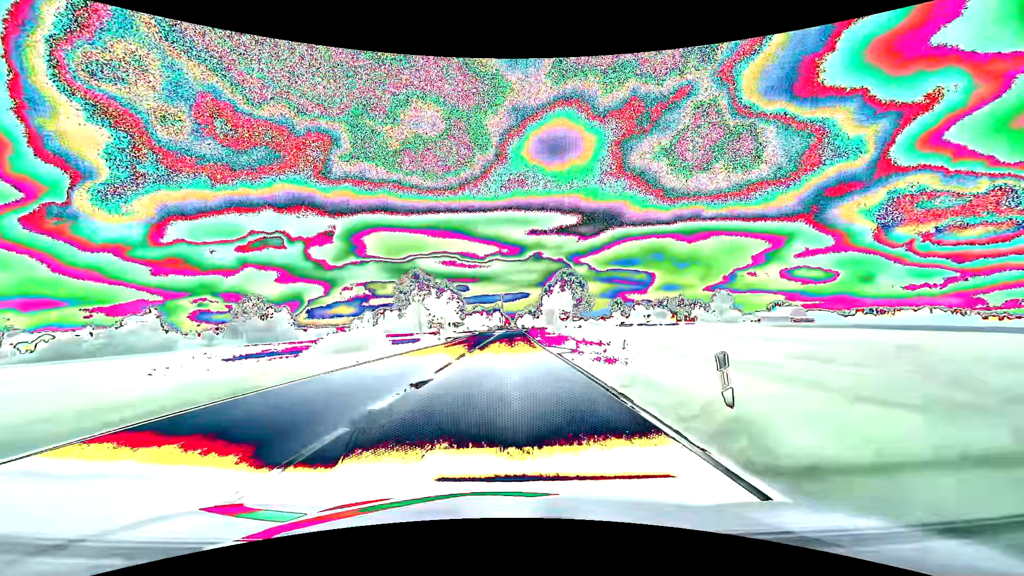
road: primary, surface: asphalt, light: Day
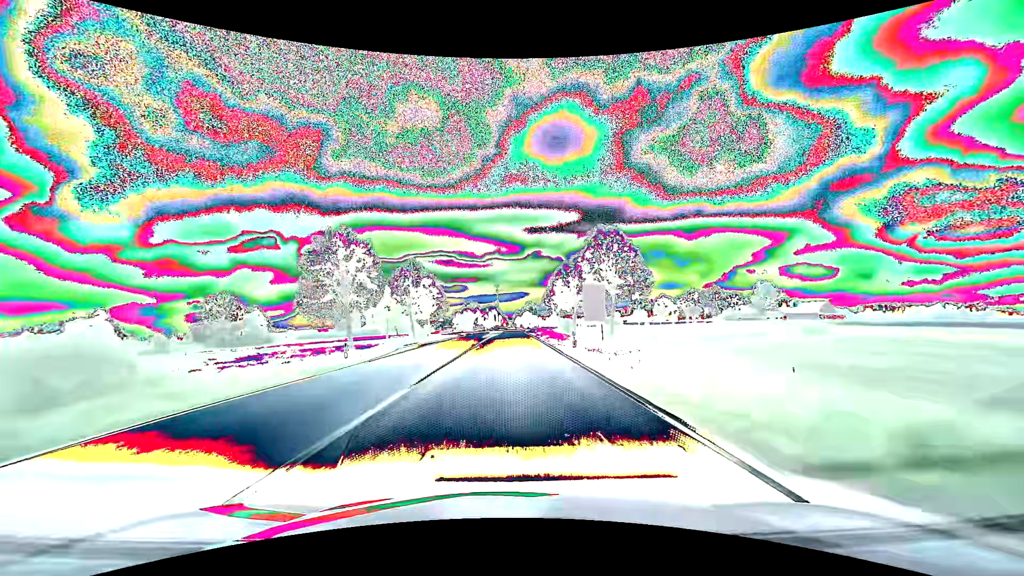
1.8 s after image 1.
(+0.1, +31.5) m; 0°
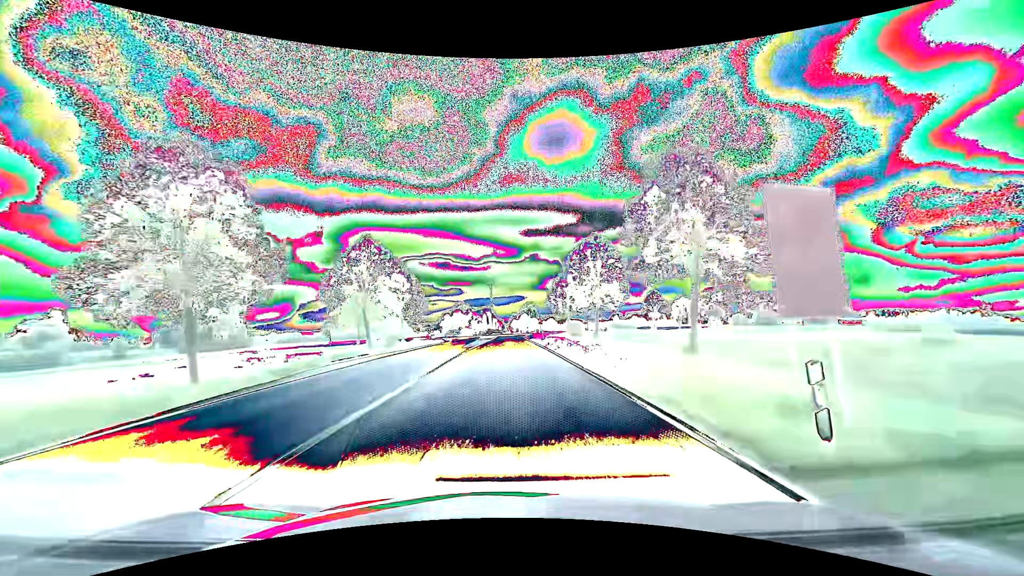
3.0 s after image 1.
(0.0, +19.9) m; 0°
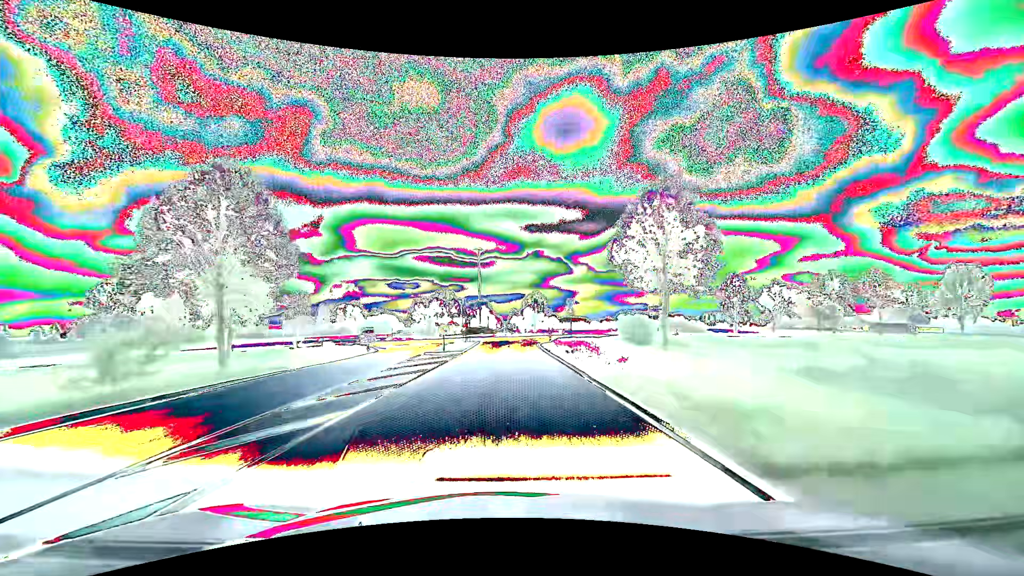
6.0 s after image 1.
(+0.2, +45.3) m; 0°
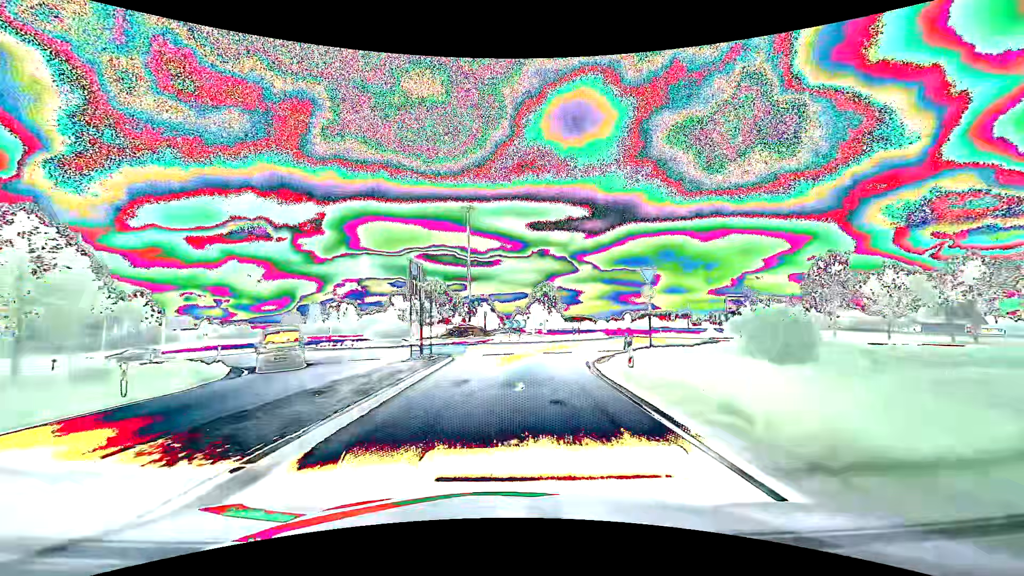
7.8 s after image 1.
(-0.1, +23.6) m; 0°
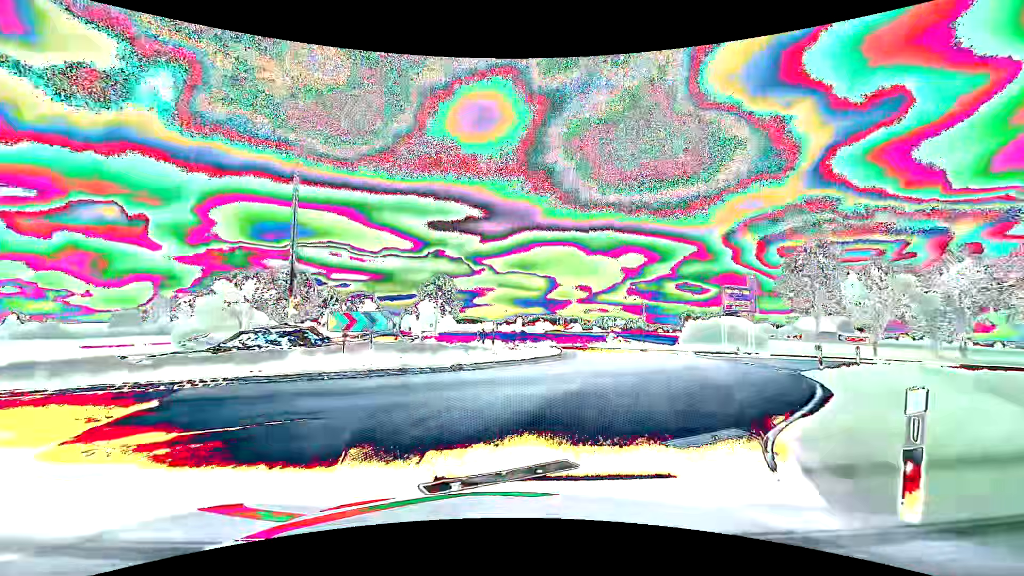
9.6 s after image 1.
(+1.0, +19.7) m; +11°
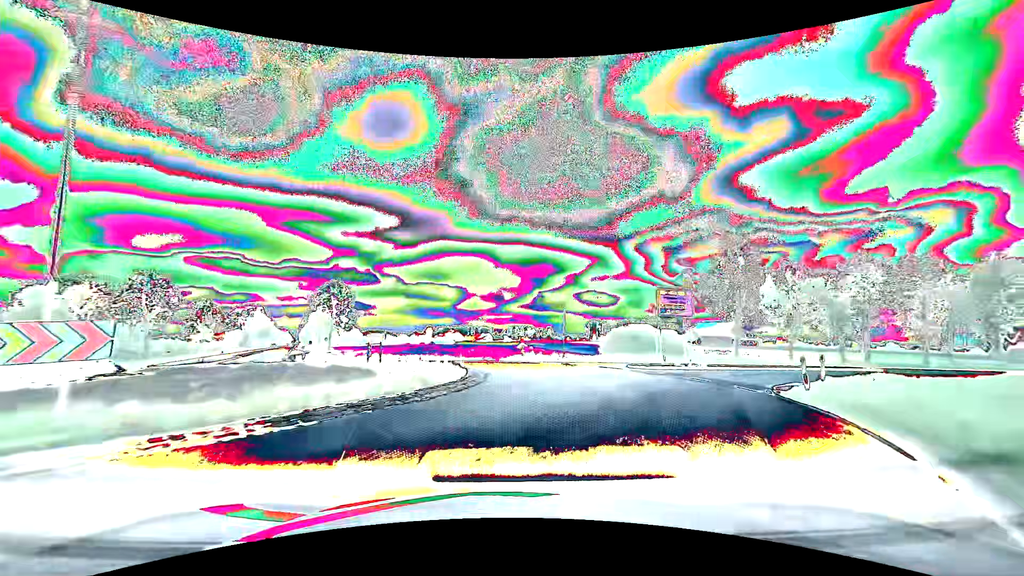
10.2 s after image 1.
(+0.6, +5.9) m; +10°
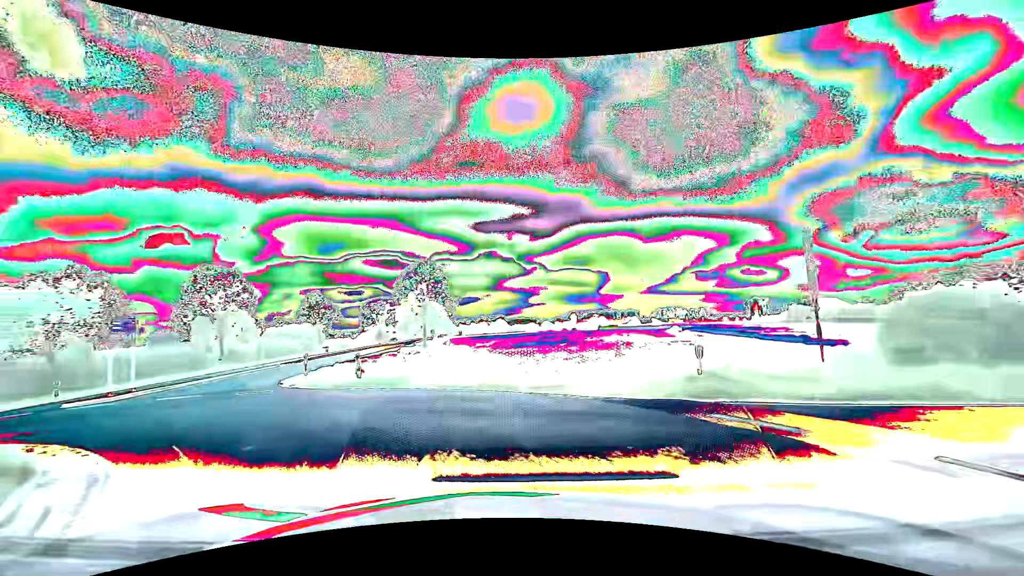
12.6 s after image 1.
(+1.1, +20.7) m; -14°
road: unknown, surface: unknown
(-3, +9) (-8, +18) (-13, +27) (-15, +36) (-17, +46) (-18, +56) (-19, +66) (-21, +76) (-22, +86) (-23, +96) m
